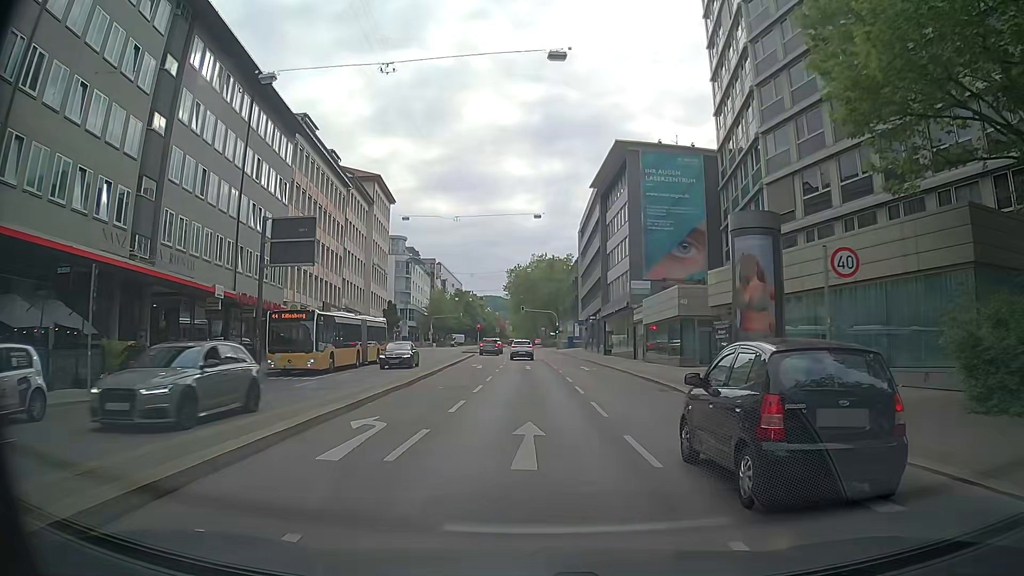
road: secondary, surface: asphalt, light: Day
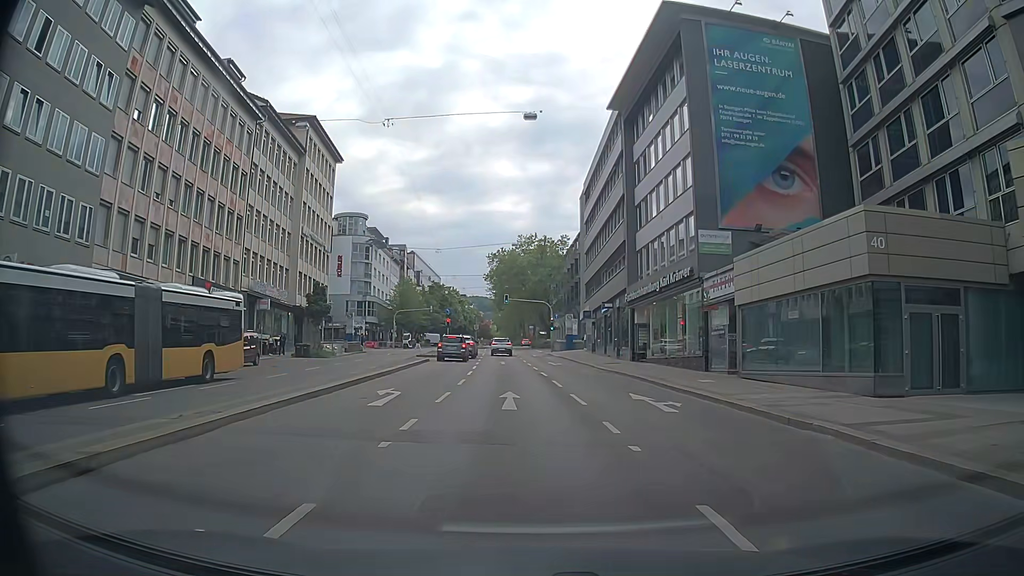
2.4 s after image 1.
(0.0, +23.3) m; +1°
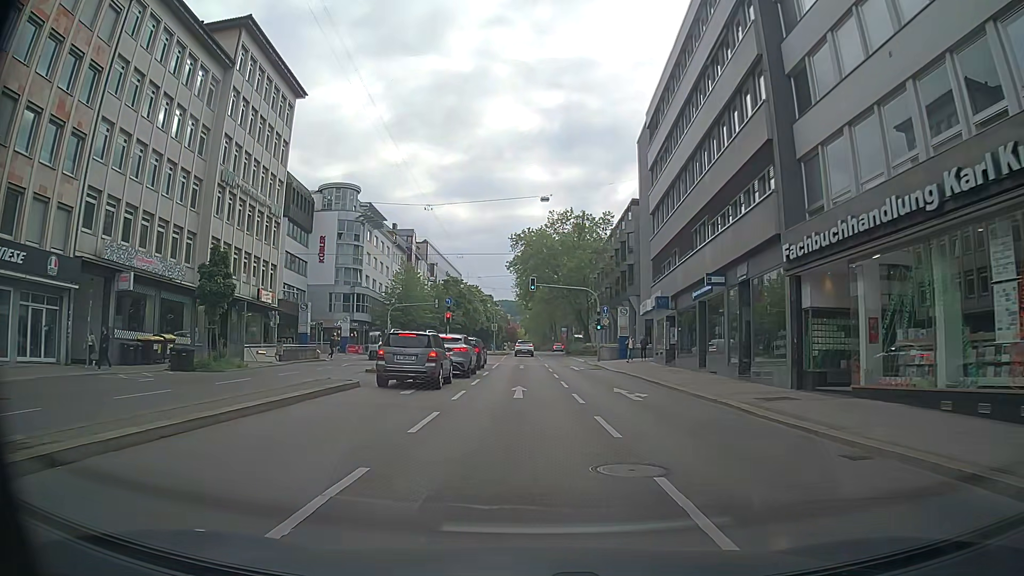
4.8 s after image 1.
(-0.3, +22.6) m; -2°
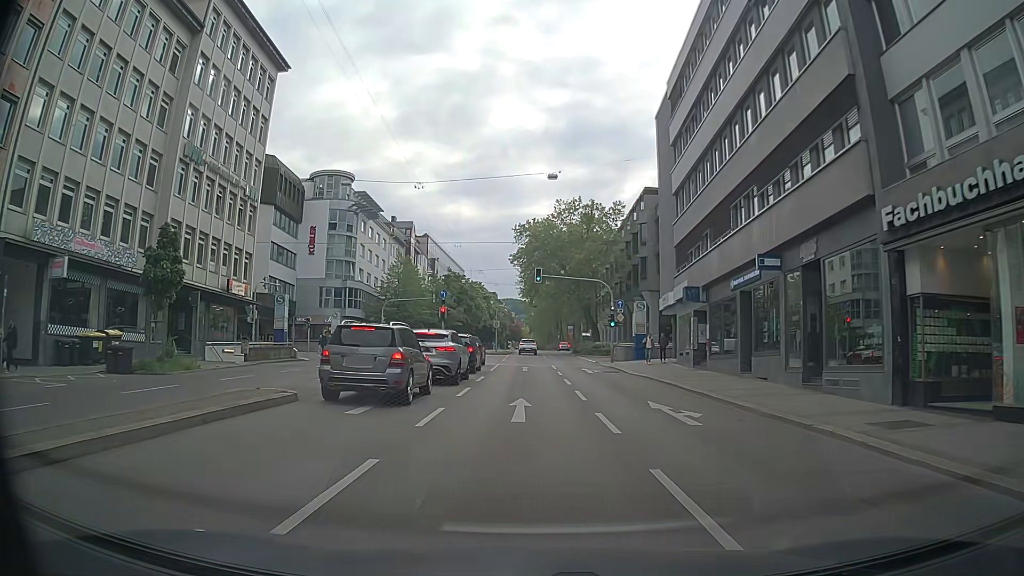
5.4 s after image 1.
(0.0, +5.7) m; 0°
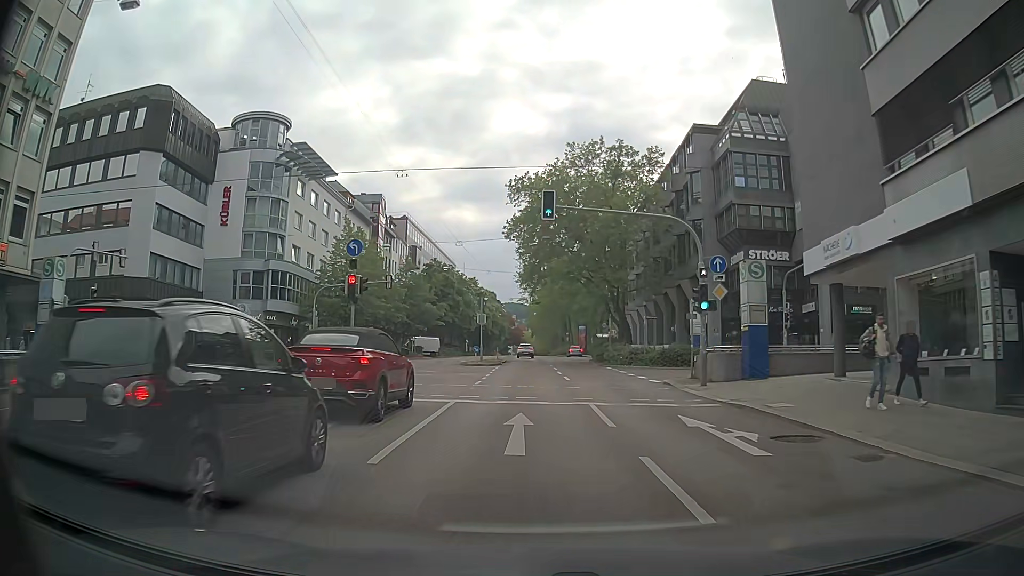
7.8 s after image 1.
(-0.1, +23.5) m; 0°
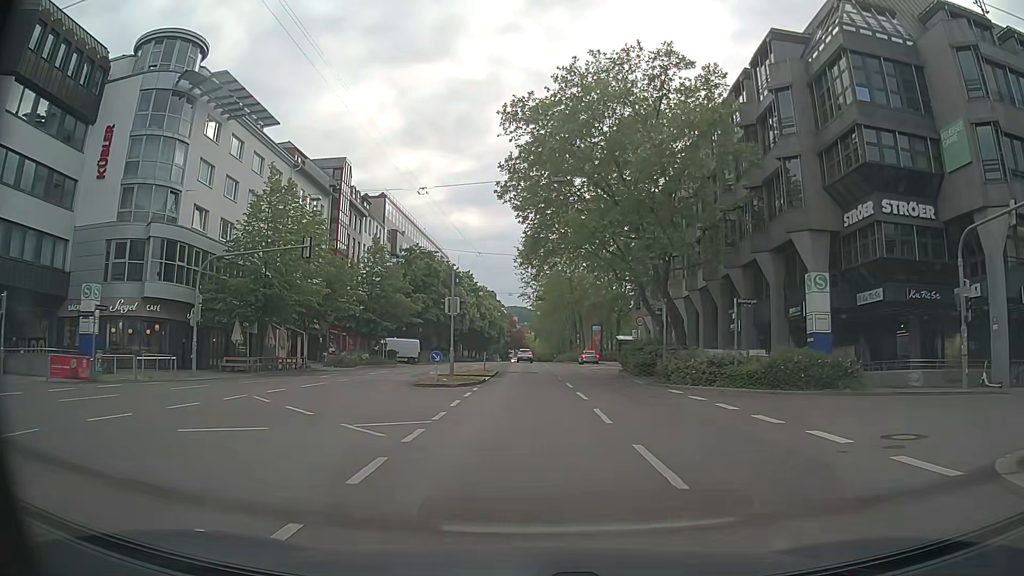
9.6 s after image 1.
(-0.1, +18.5) m; 0°
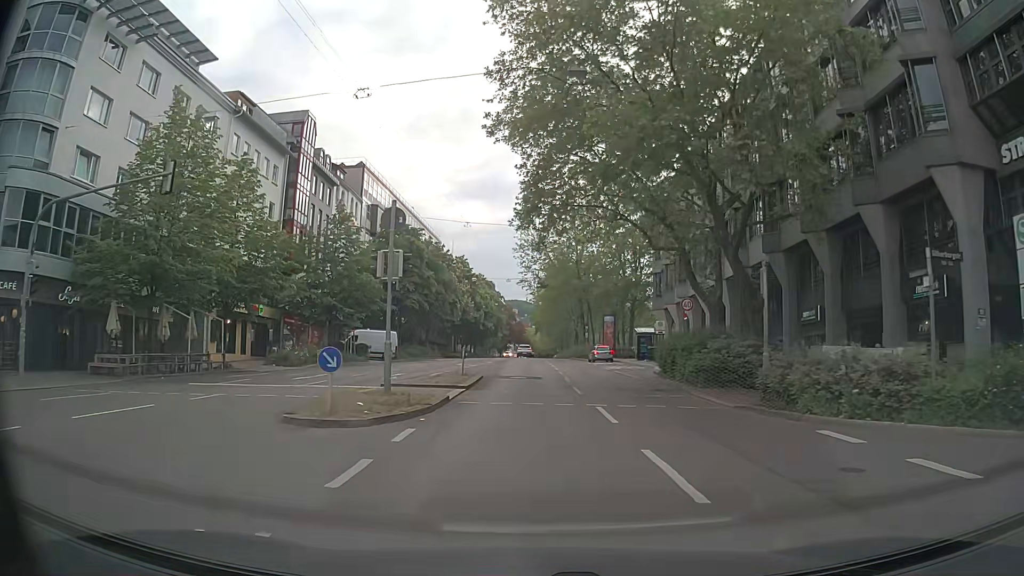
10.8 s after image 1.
(-0.1, +12.5) m; 0°
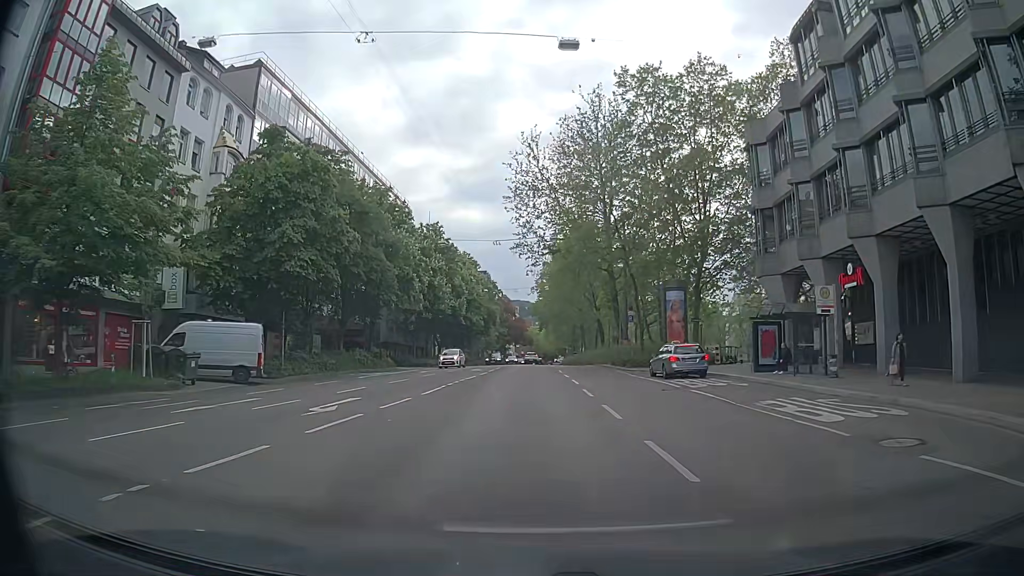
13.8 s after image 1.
(-0.2, +31.5) m; 0°
(0, +10) (0, +20) (0, +30) (0, +40) (-1, +50) (-1, +60) (-1, +70) (-1, +80) (-1, +90) (-1, +100) m
